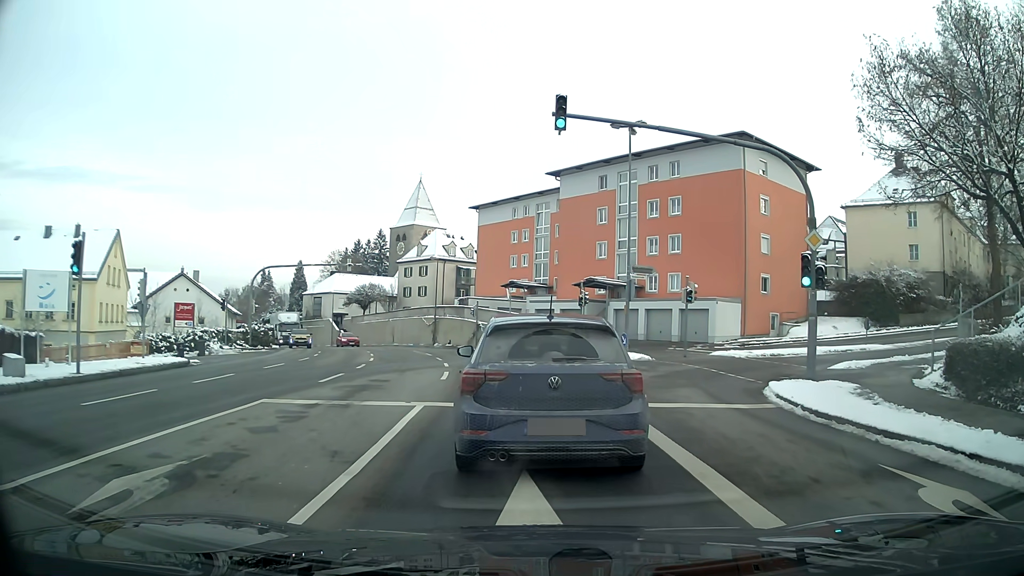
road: tertiary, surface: asphalt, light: Day
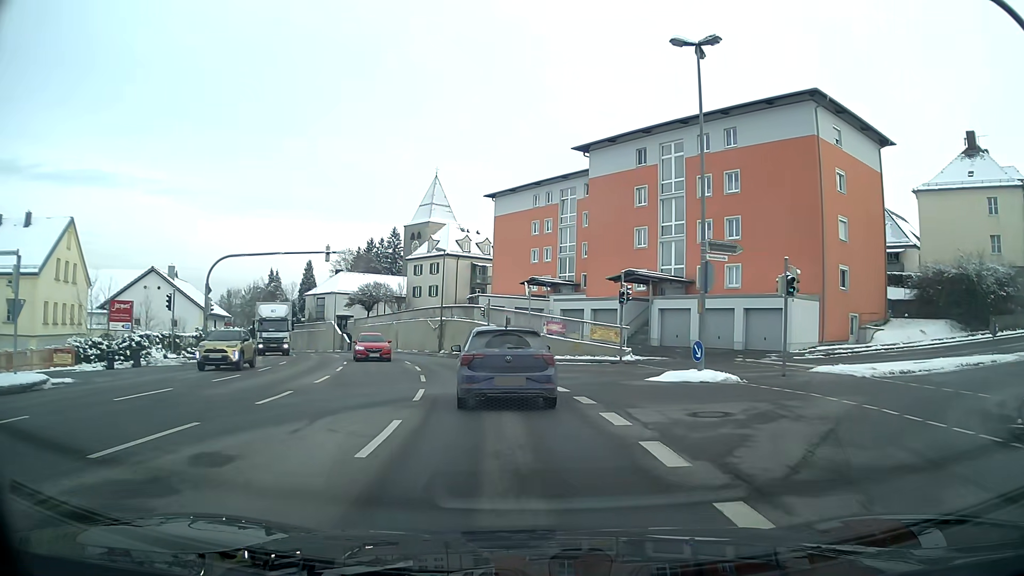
(-0.1, +10.3) m; -2°
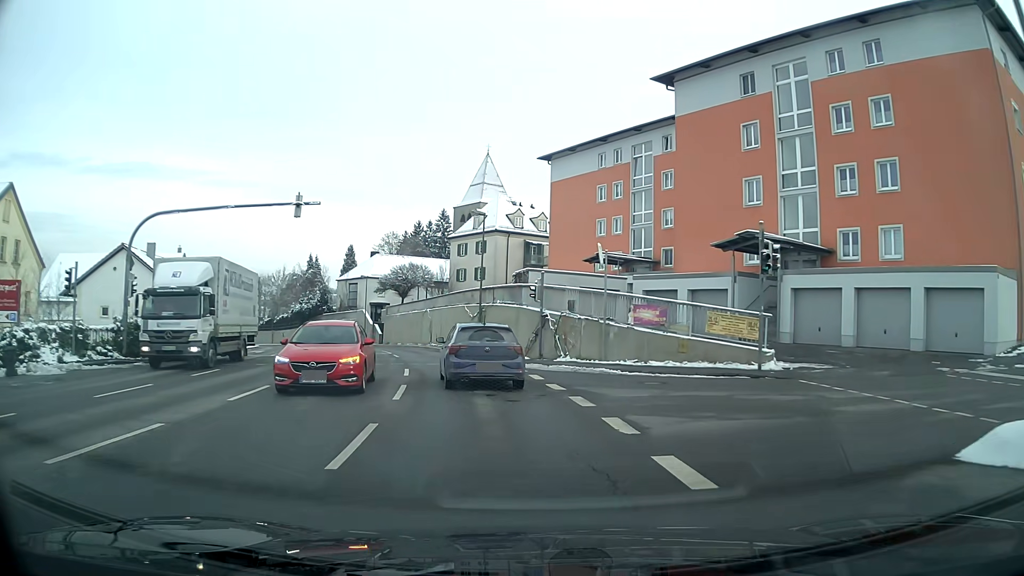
(-0.6, +13.3) m; -5°
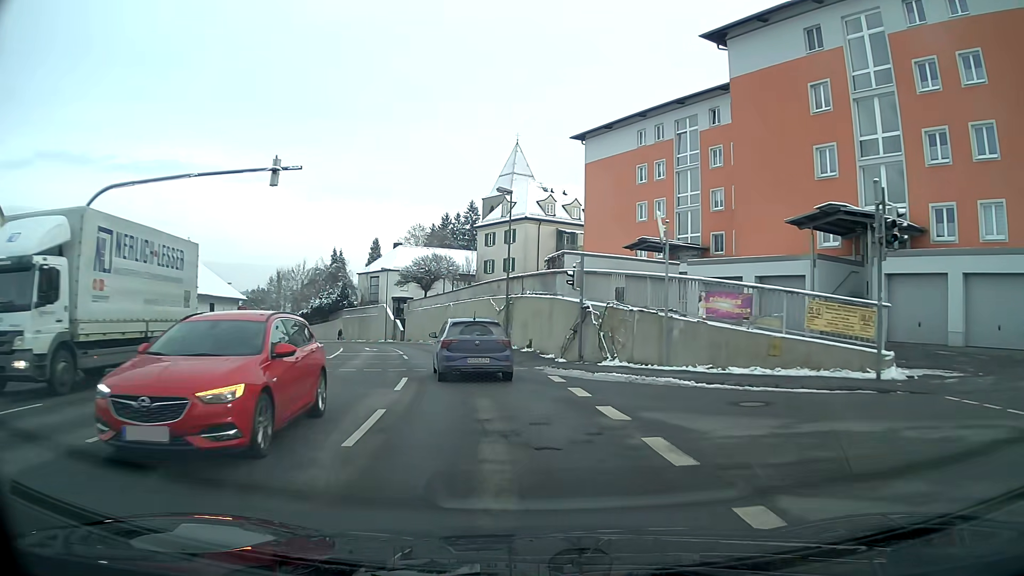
(-0.1, +5.4) m; -3°
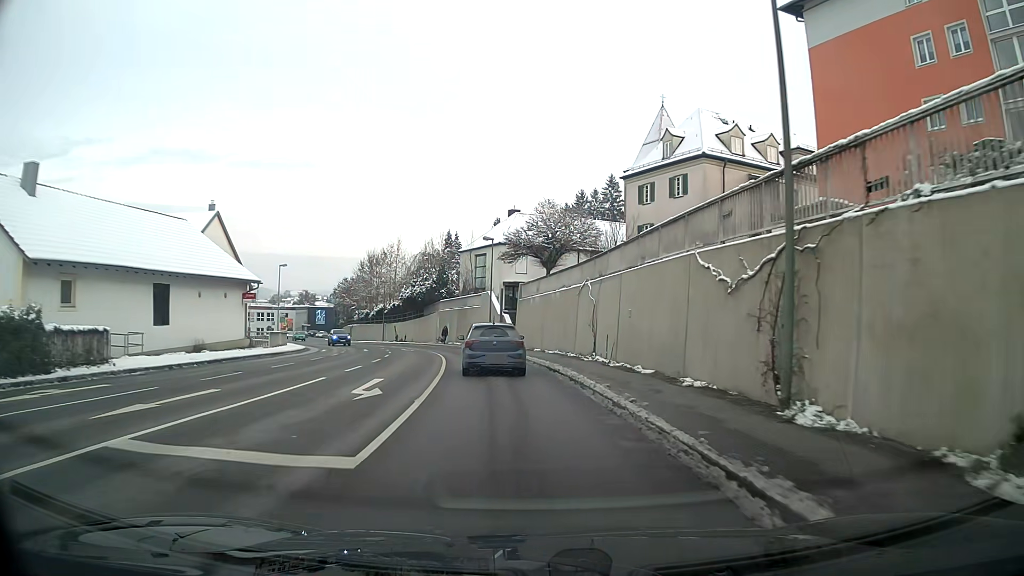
(-2.6, +24.5) m; -11°
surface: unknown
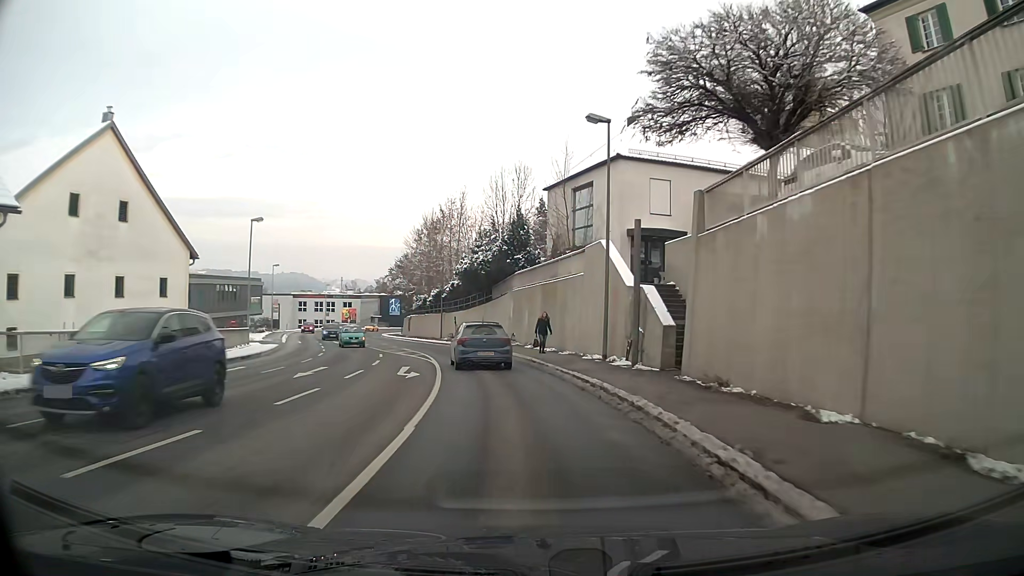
(-2.1, +27.8) m; -9°
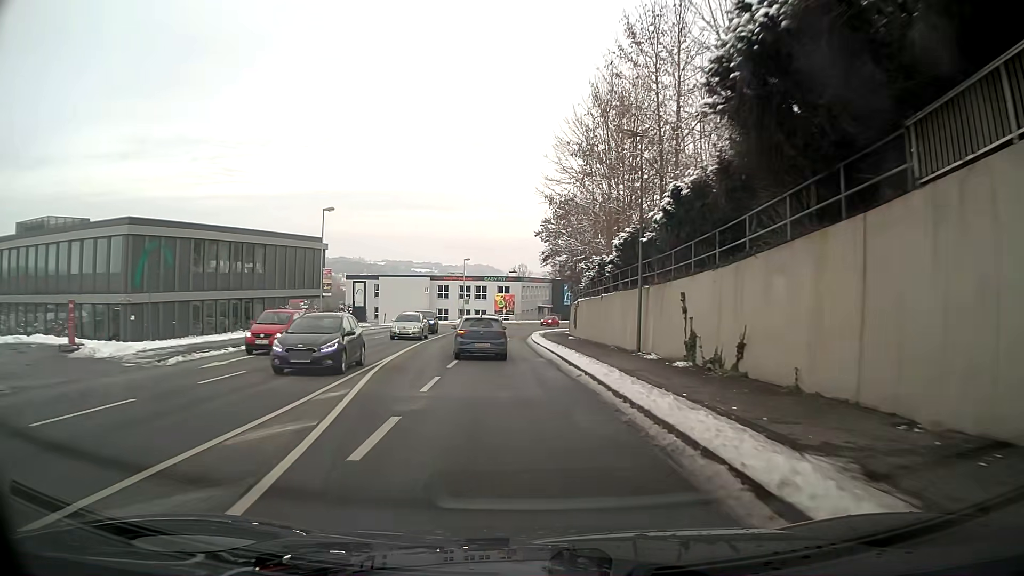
(-5.2, +37.4) m; -15°
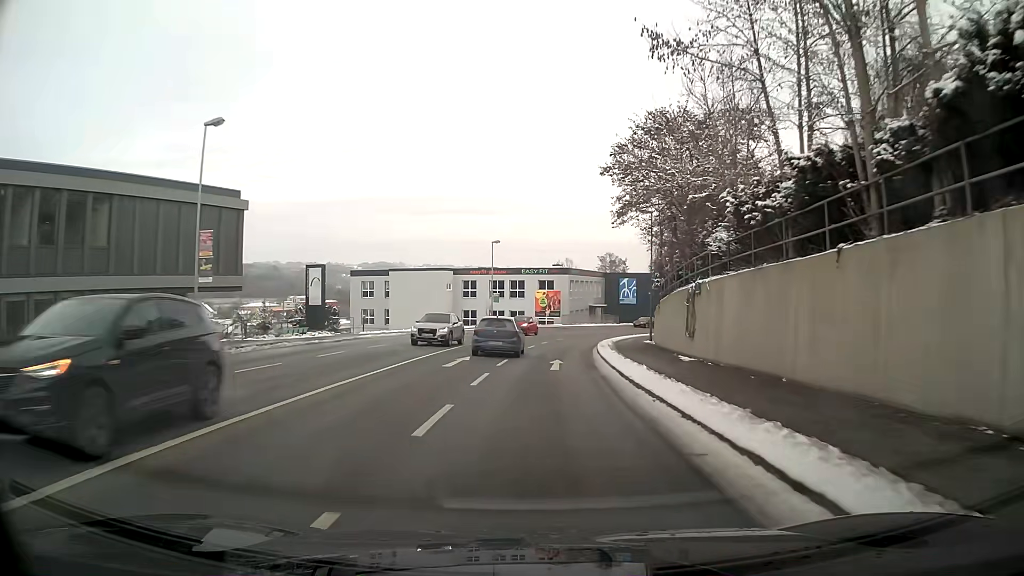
(-0.9, +22.8) m; -3°
